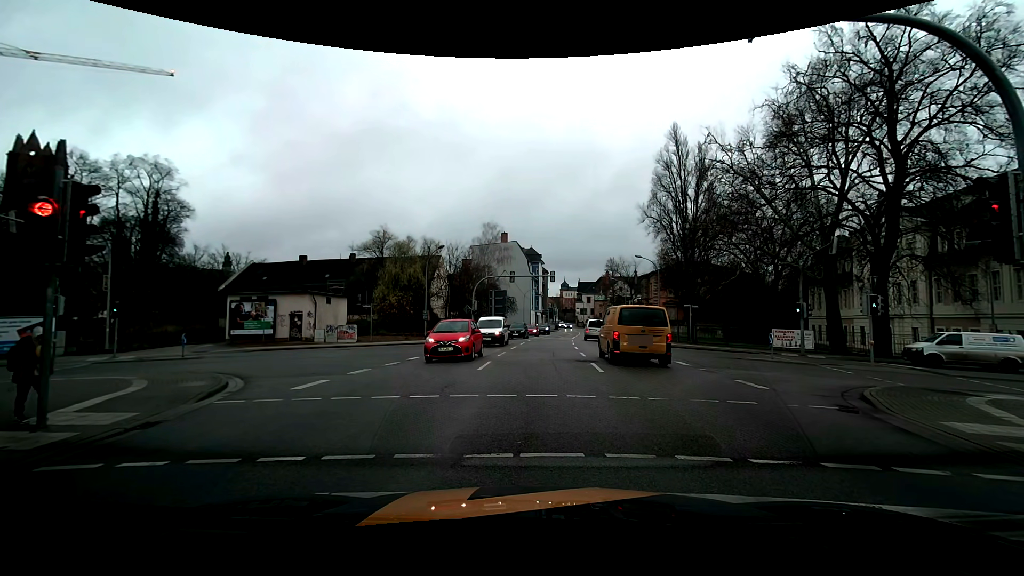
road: primary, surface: asphalt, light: Day
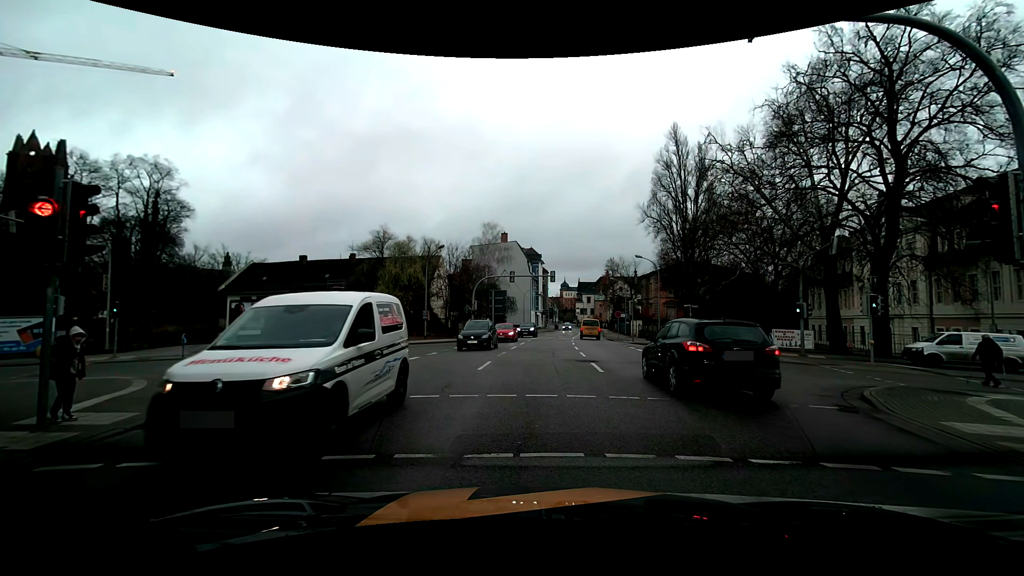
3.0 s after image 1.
(0.0, 0.0) m; 0°
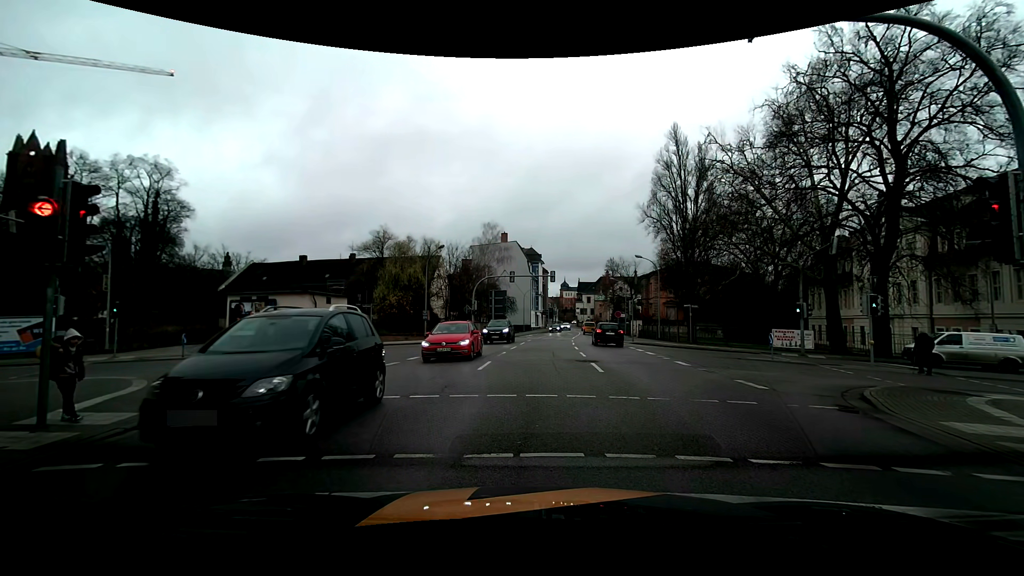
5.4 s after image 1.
(0.0, 0.0) m; 0°
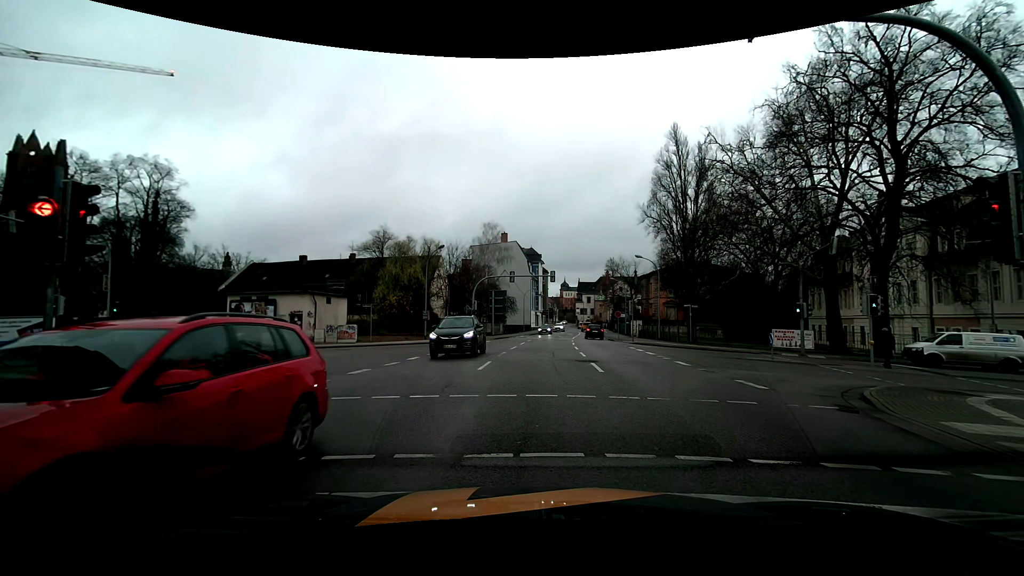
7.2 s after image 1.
(0.0, 0.0) m; 0°
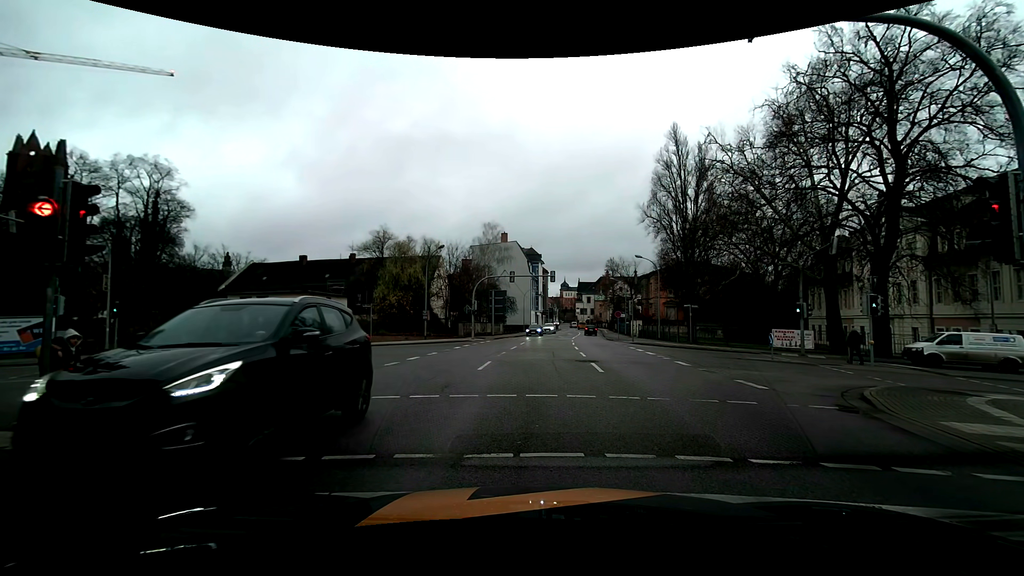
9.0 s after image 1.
(0.0, 0.0) m; 0°
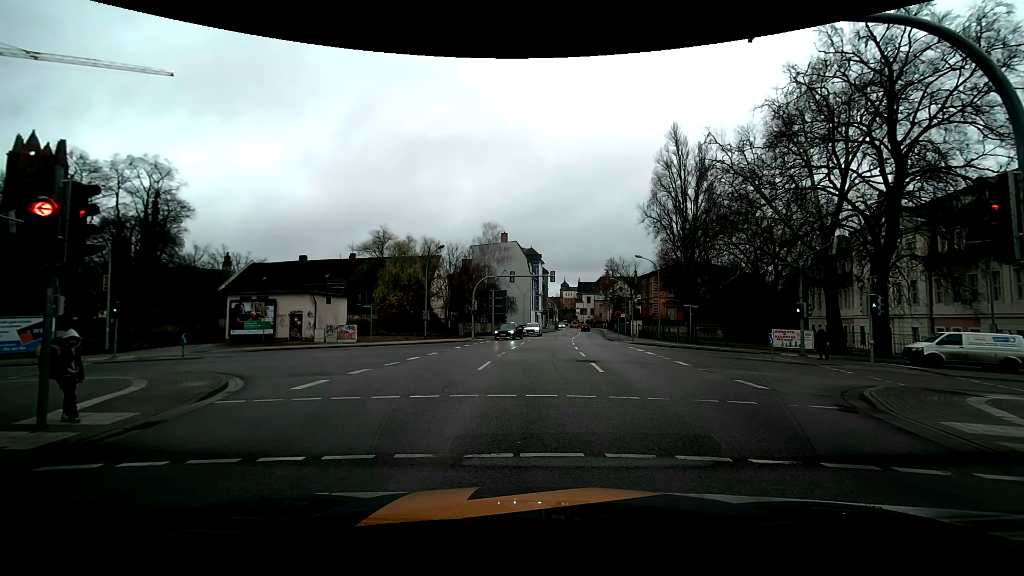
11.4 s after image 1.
(0.0, 0.0) m; 0°
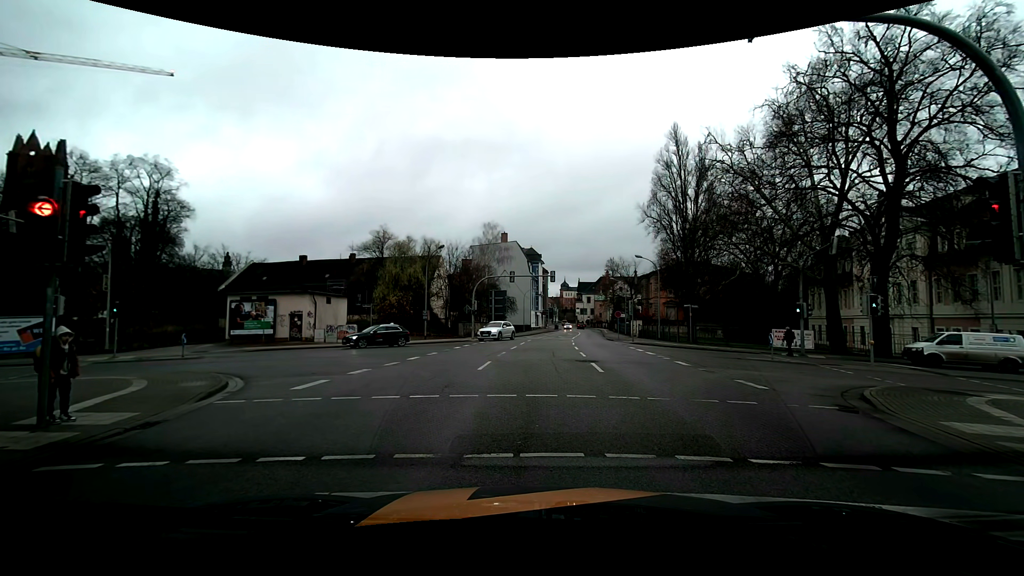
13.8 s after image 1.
(0.0, 0.0) m; 0°
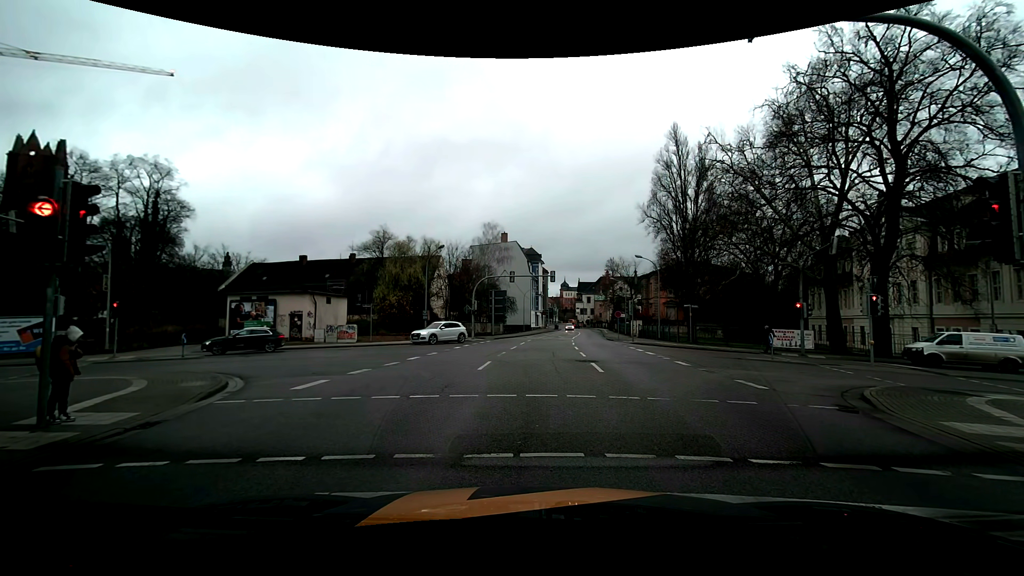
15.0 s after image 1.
(0.0, 0.0) m; 0°
